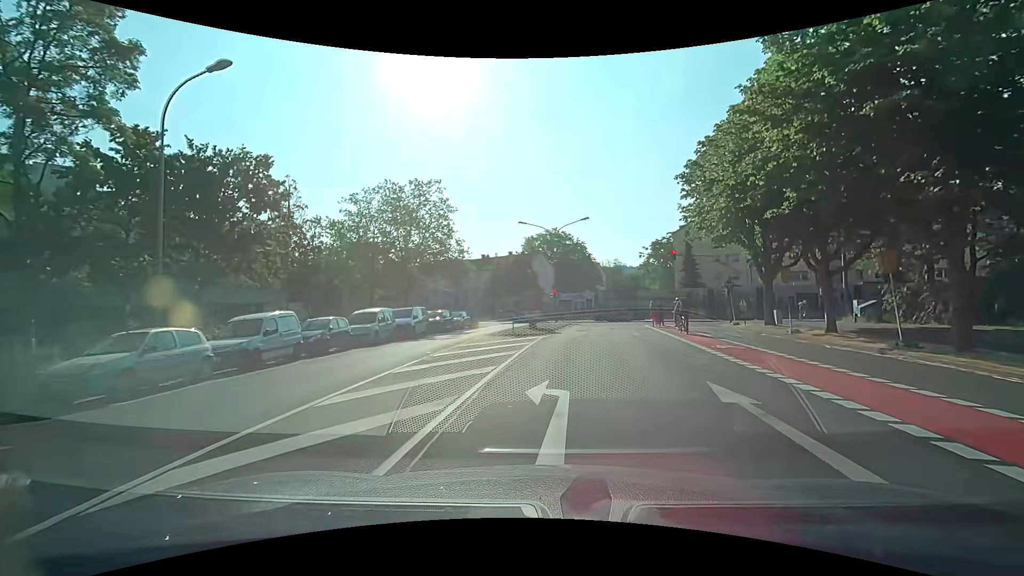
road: tertiary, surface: asphalt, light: Day
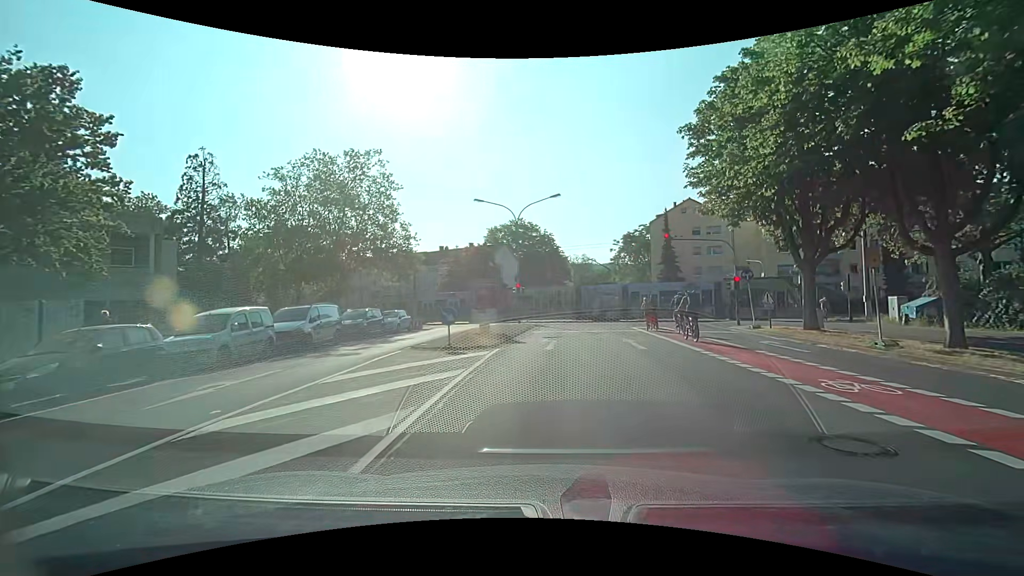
(+0.3, +8.8) m; +4°
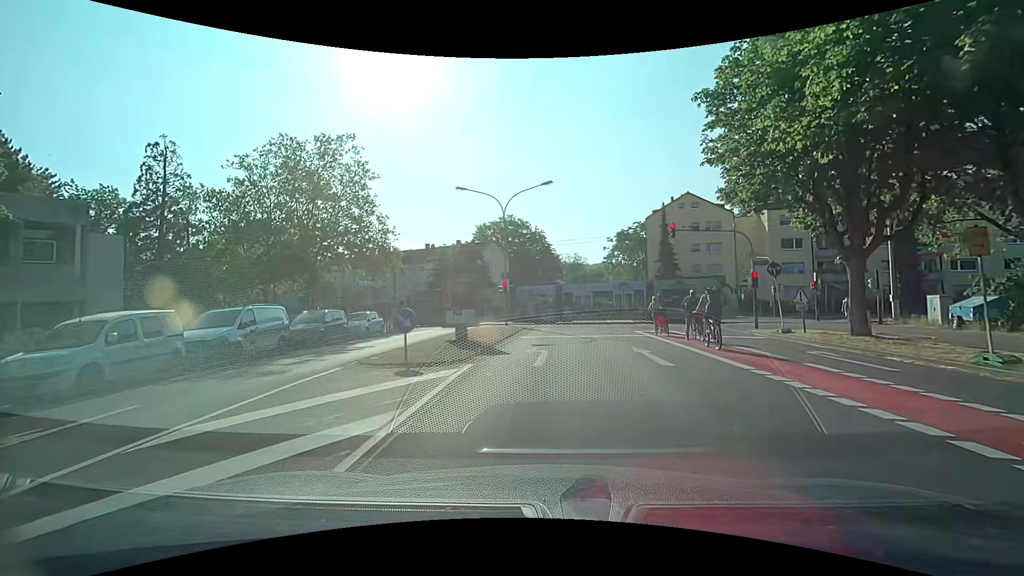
(+0.1, +4.0) m; +1°
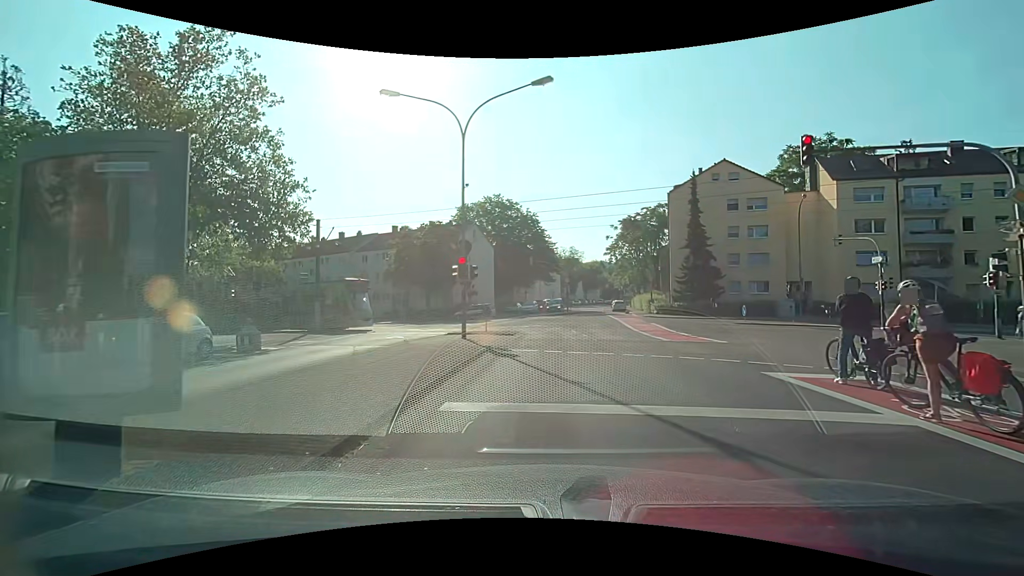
(+0.1, +14.9) m; 0°
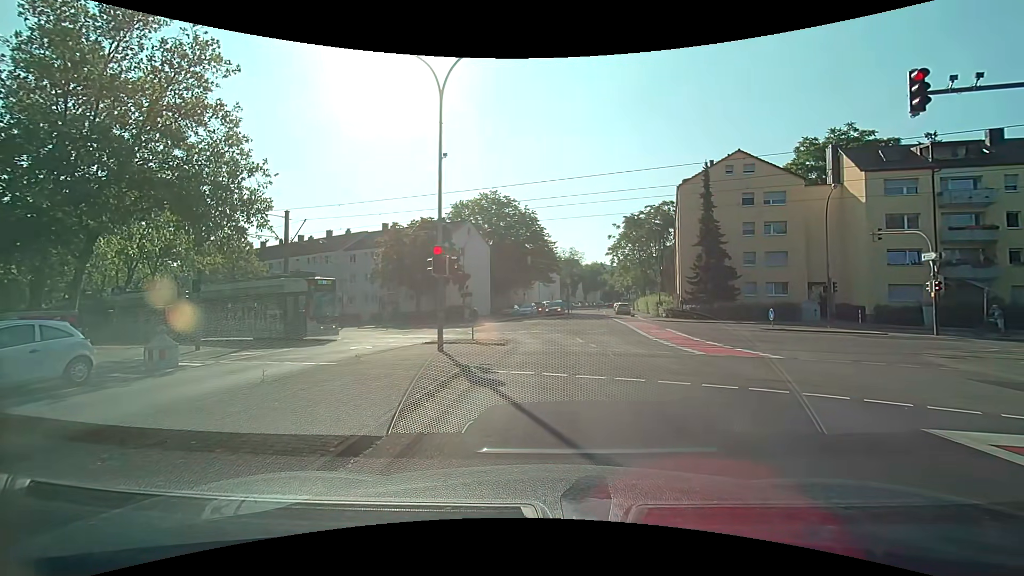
(0.0, +3.8) m; 0°
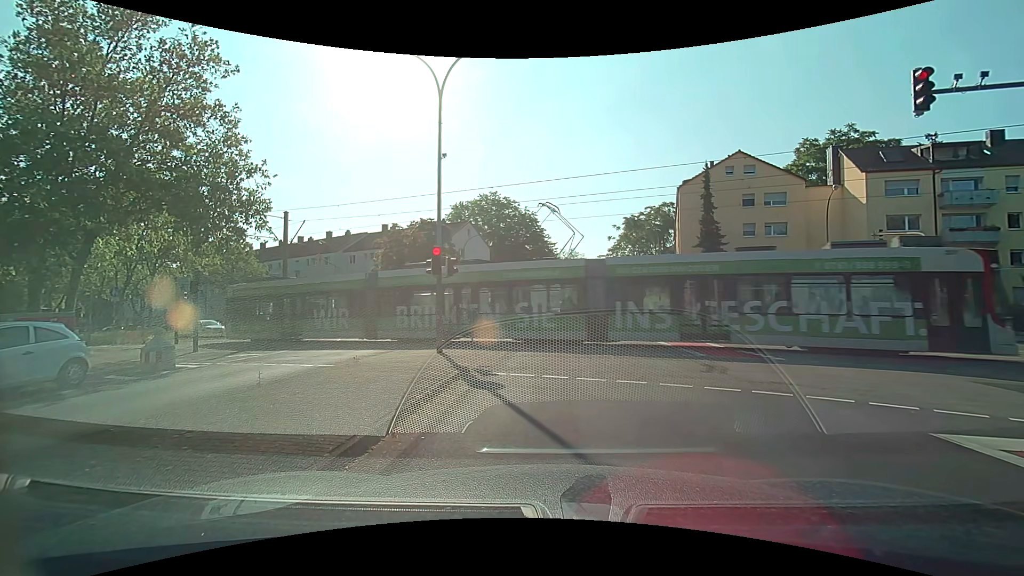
(0.0, +0.2) m; 0°
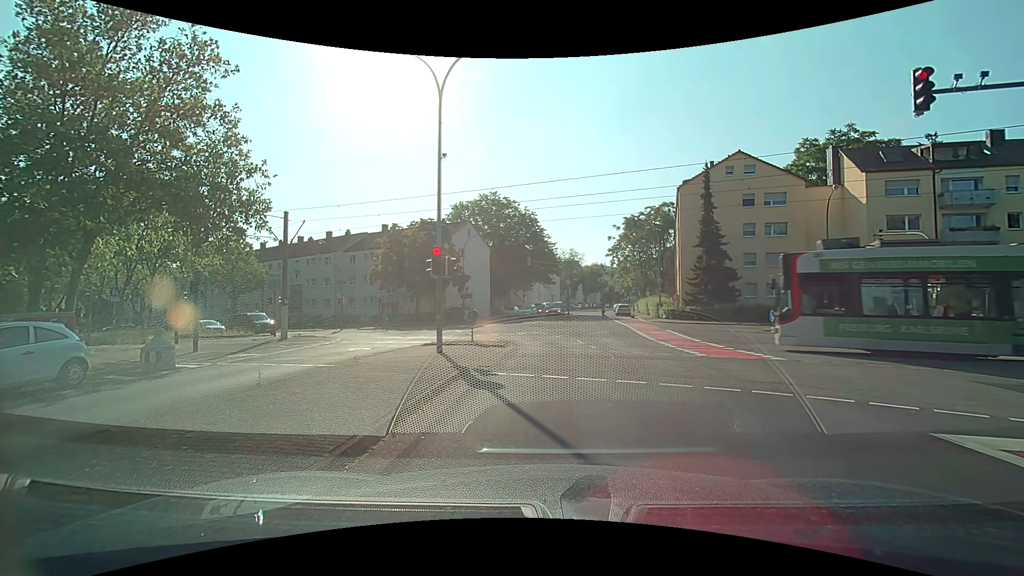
(0.0, 0.0) m; 0°
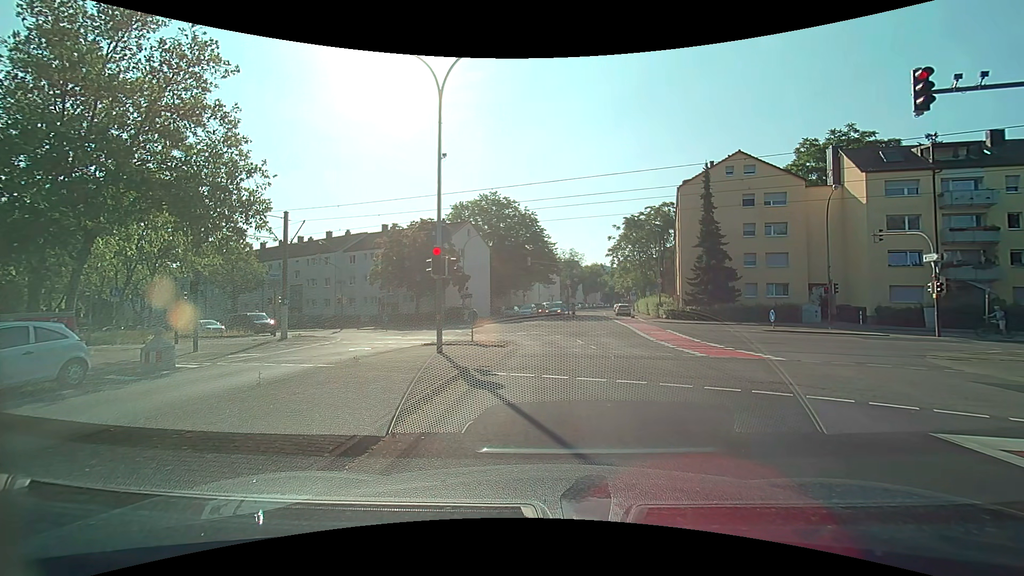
(0.0, 0.0) m; 0°
